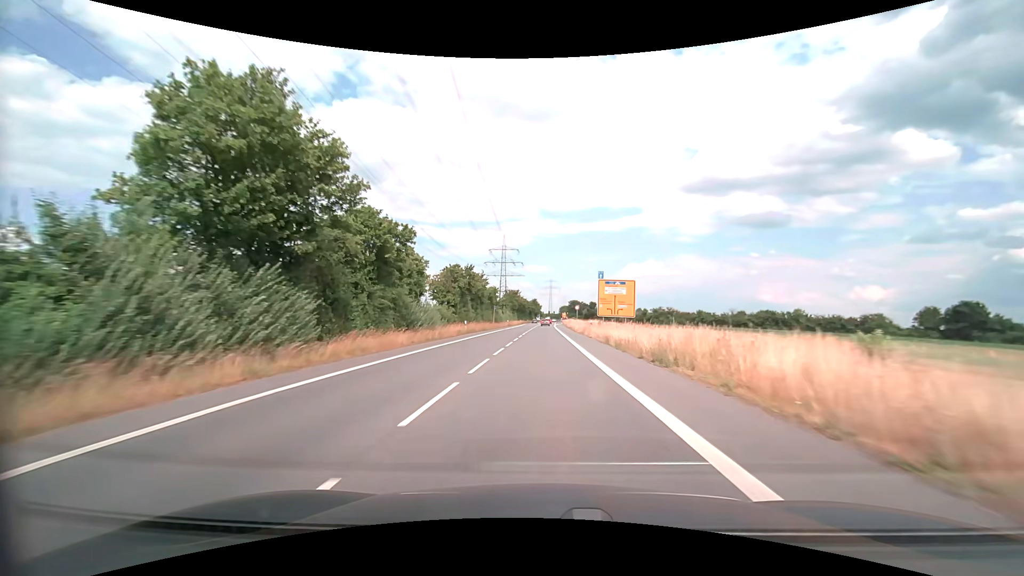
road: secondary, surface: asphalt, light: Day
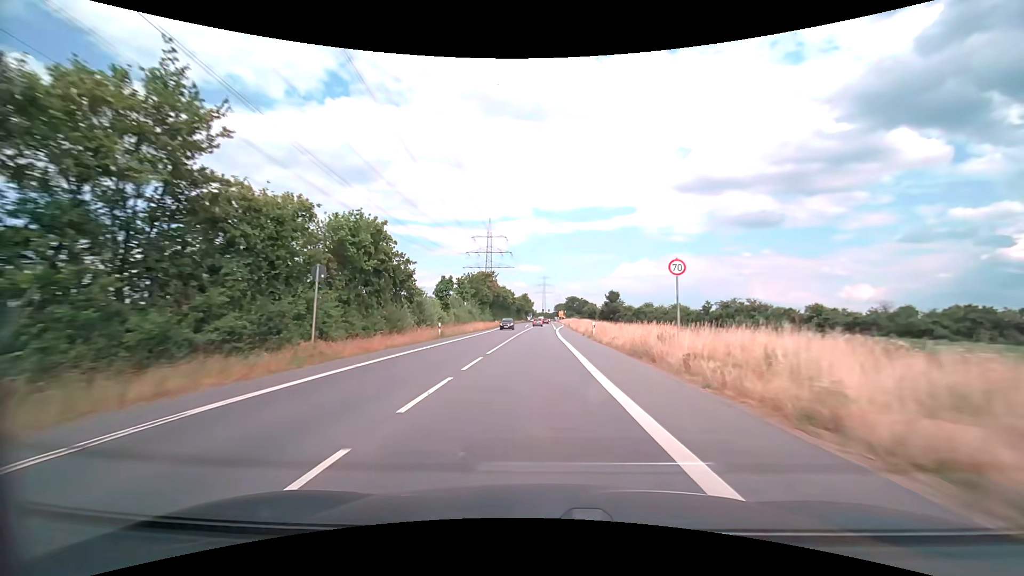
(+0.5, +59.0) m; +1°
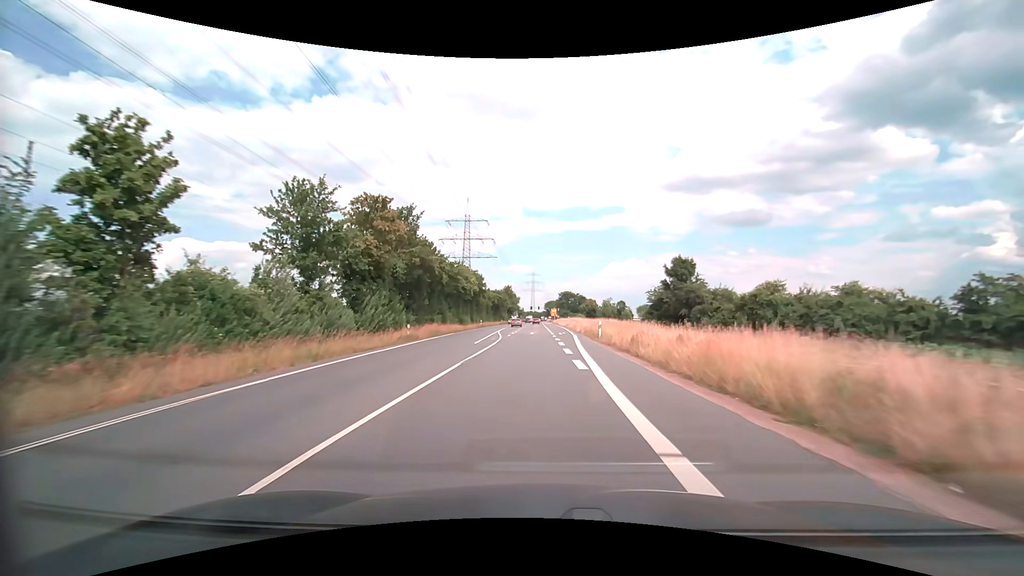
(+0.2, +53.5) m; +1°
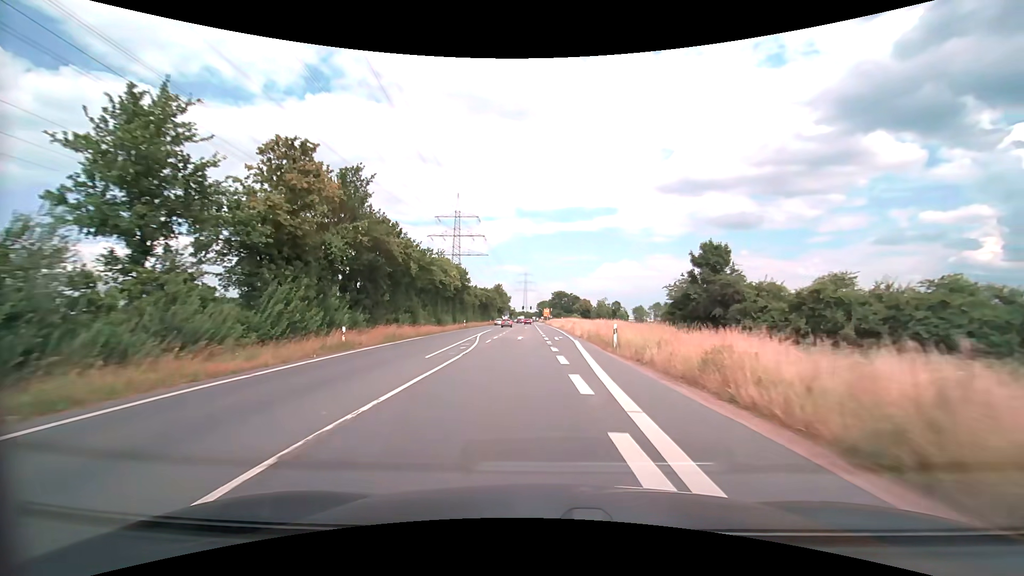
(+0.1, +10.0) m; +1°
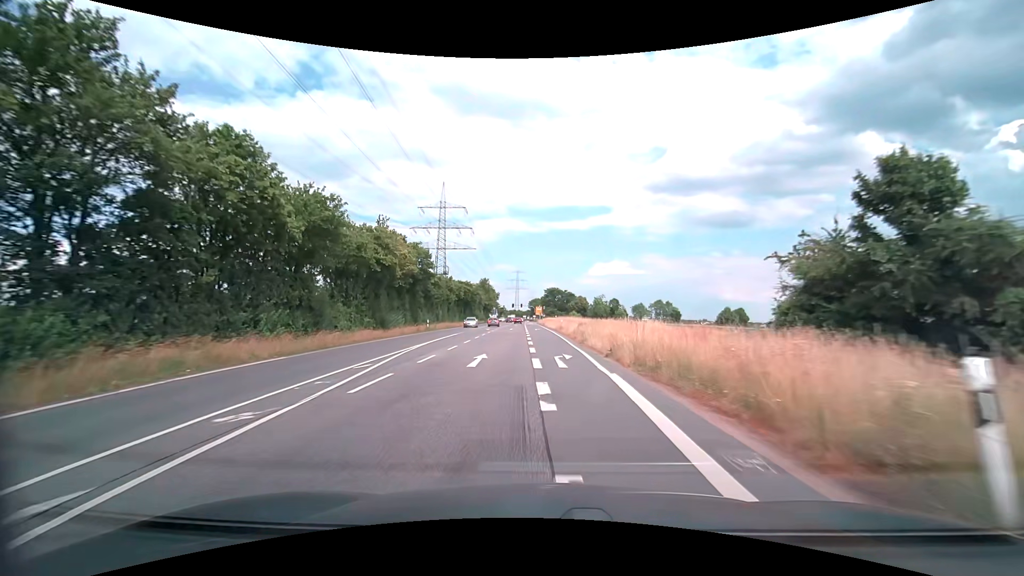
(+0.2, +19.5) m; +1°
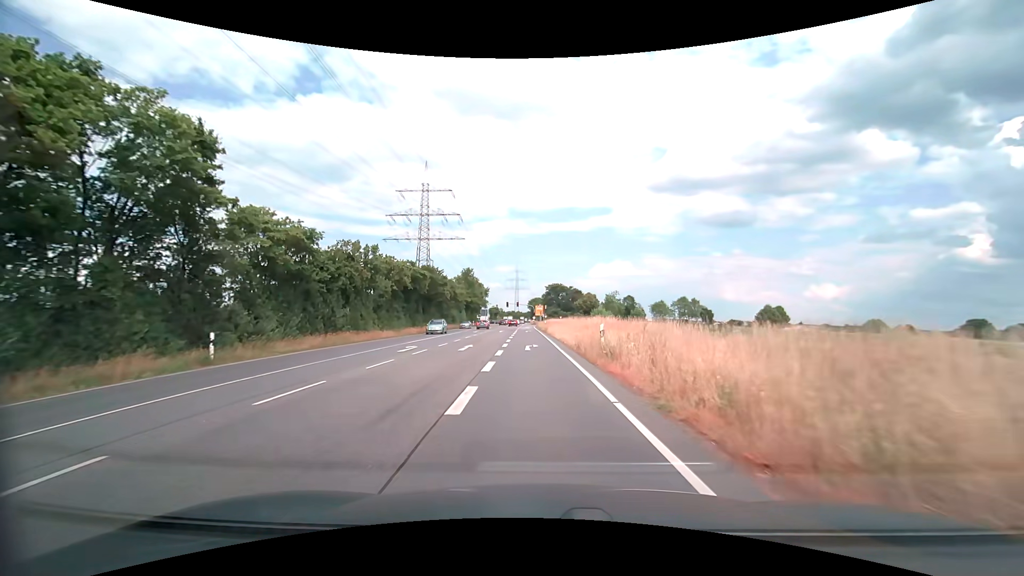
(+0.1, +36.4) m; 0°
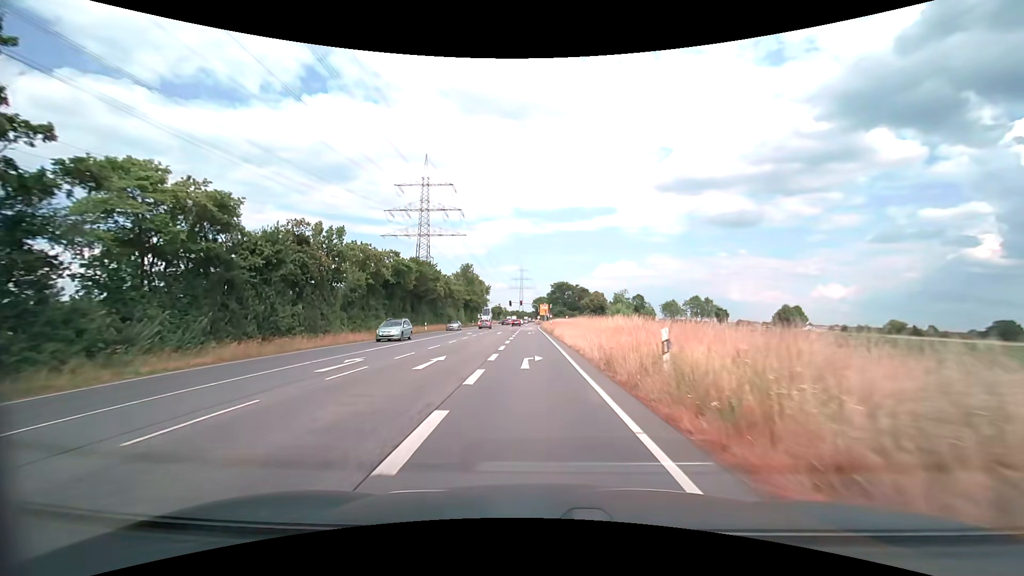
(0.0, +8.6) m; -1°
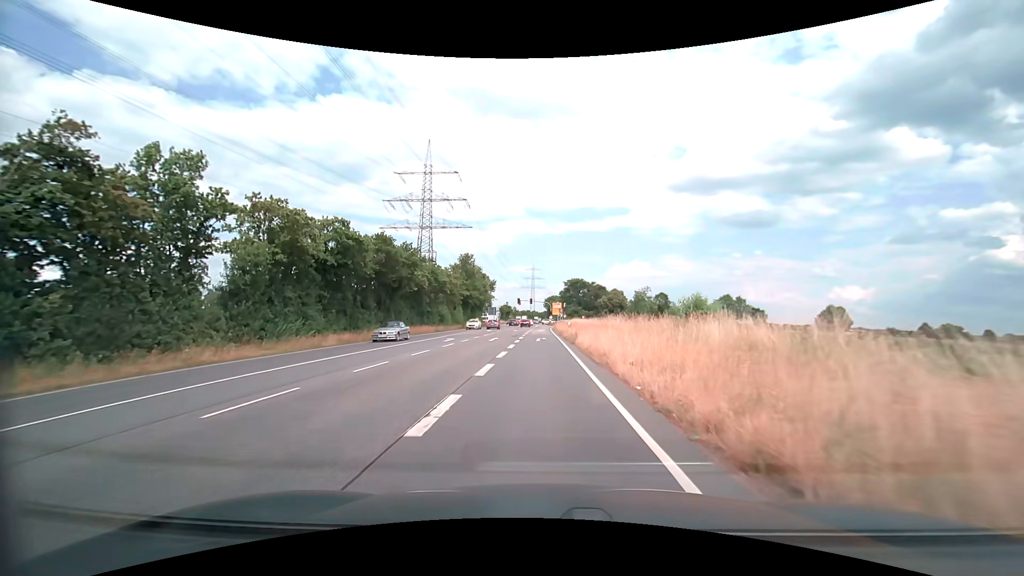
(-0.2, +16.5) m; -1°
(0, +10) (0, +20) (0, +30) (0, +40) (0, +50) (0, +60) (0, +70) (0, +80) (0, +90) (+1, +100) m
